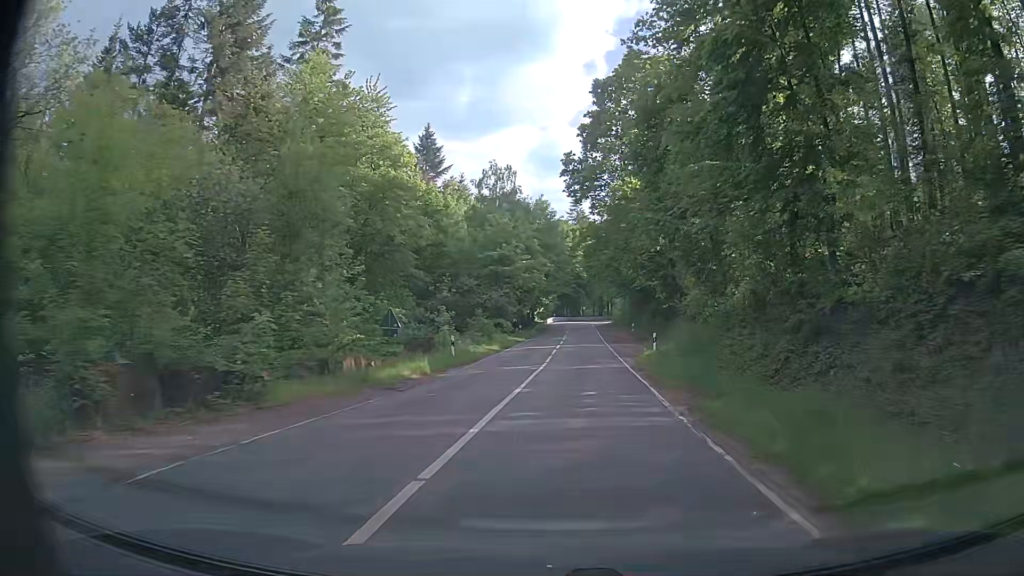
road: secondary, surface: asphalt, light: Day
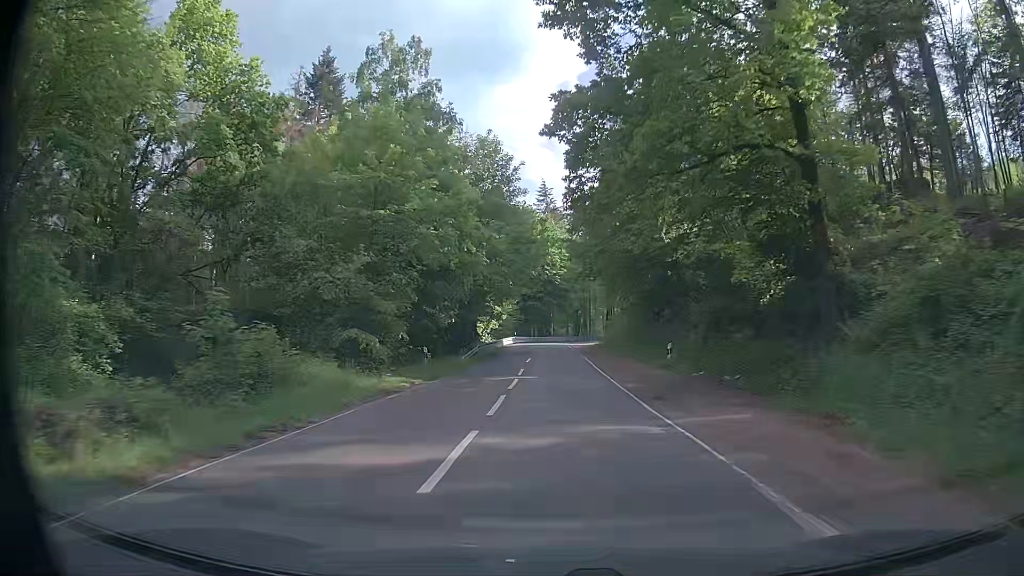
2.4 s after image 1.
(+1.8, +32.5) m; +4°
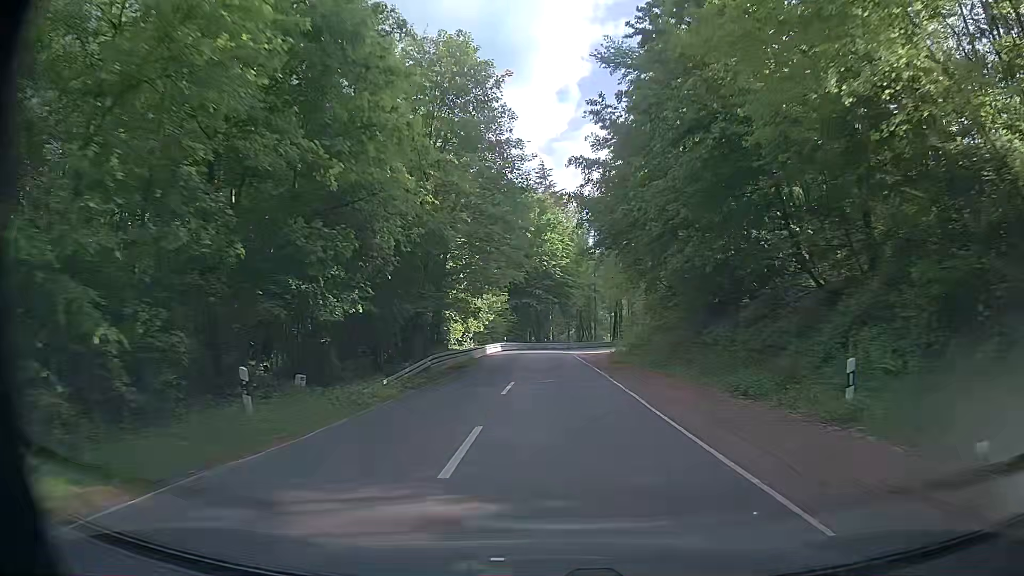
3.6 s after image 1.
(0.0, +17.2) m; 0°
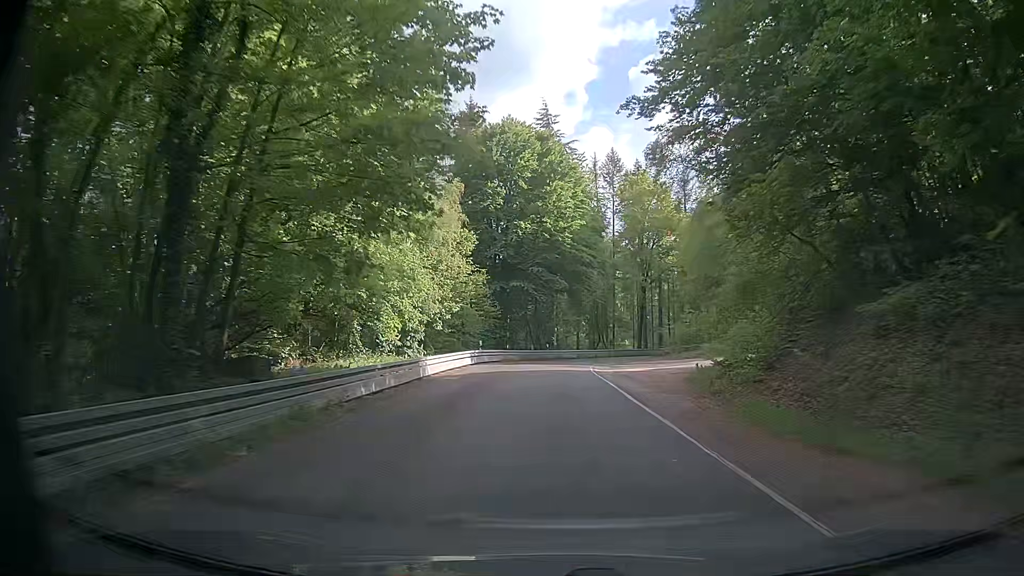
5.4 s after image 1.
(+0.2, +26.3) m; 0°
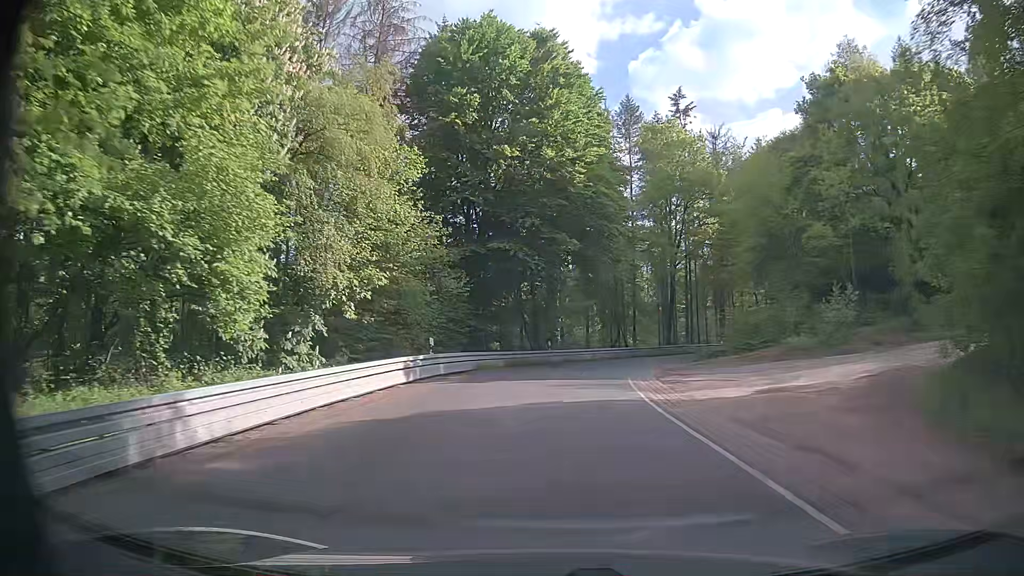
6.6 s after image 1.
(+0.1, +17.4) m; 0°
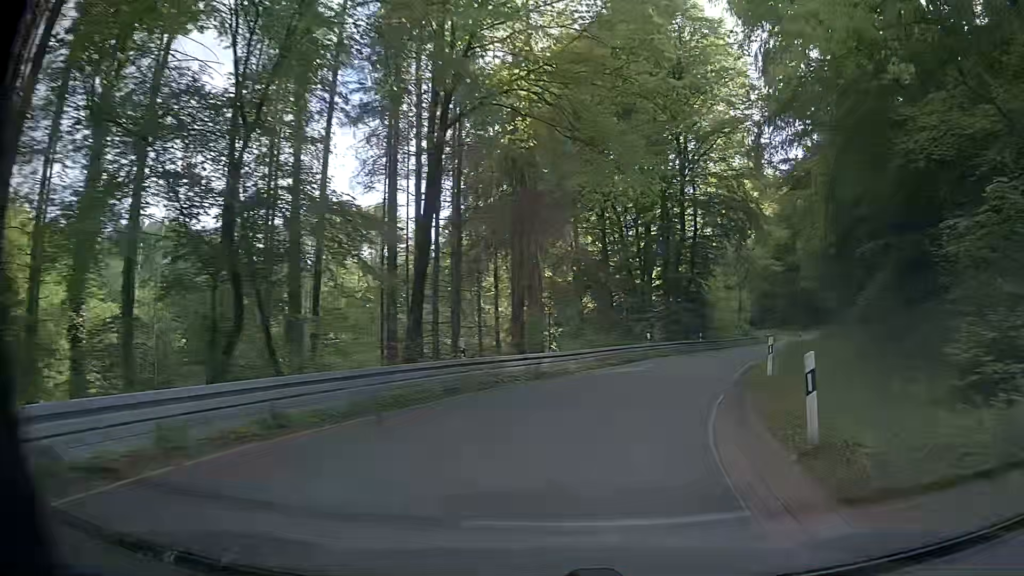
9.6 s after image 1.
(+5.3, +38.2) m; +24°
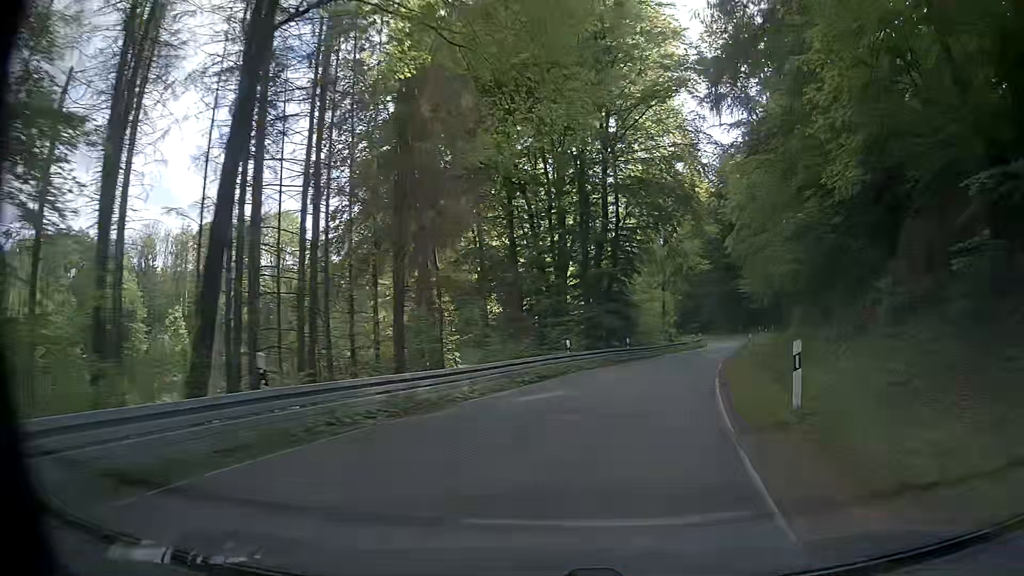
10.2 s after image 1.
(+0.5, +7.7) m; +8°
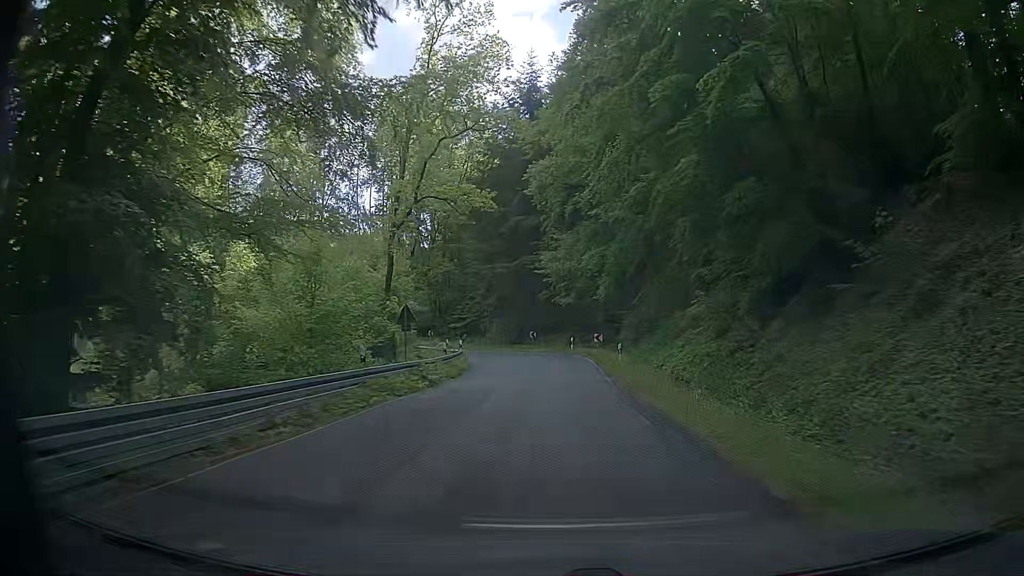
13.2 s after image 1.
(+8.9, +38.5) m; +21°
(0, +10) (0, +20) (+1, +30) (+1, +40) (-2, +50) (-8, +57) (-17, +63) (-26, +66) (-36, +69) (-45, +71) m
